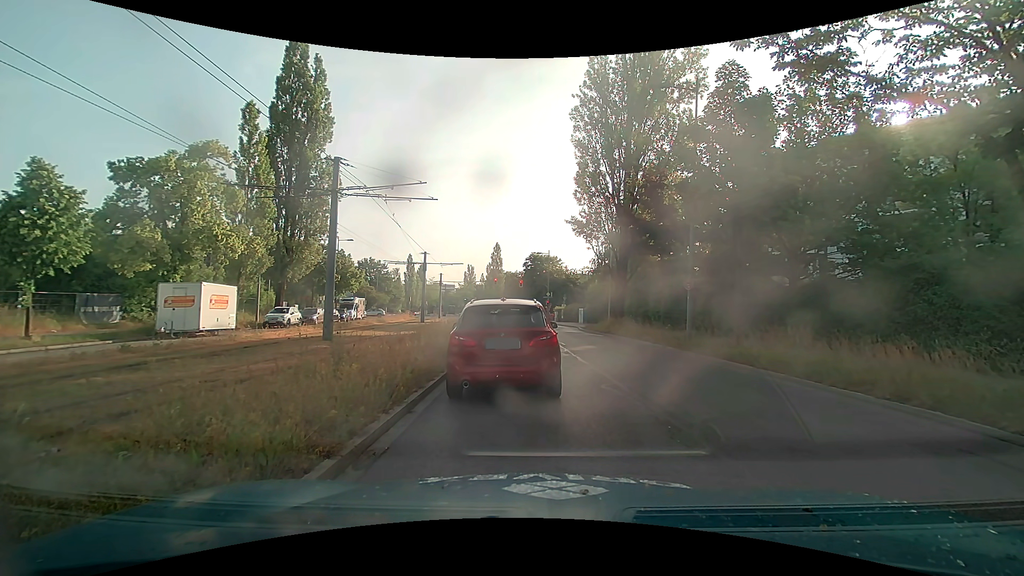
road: secondary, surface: asphalt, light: Day
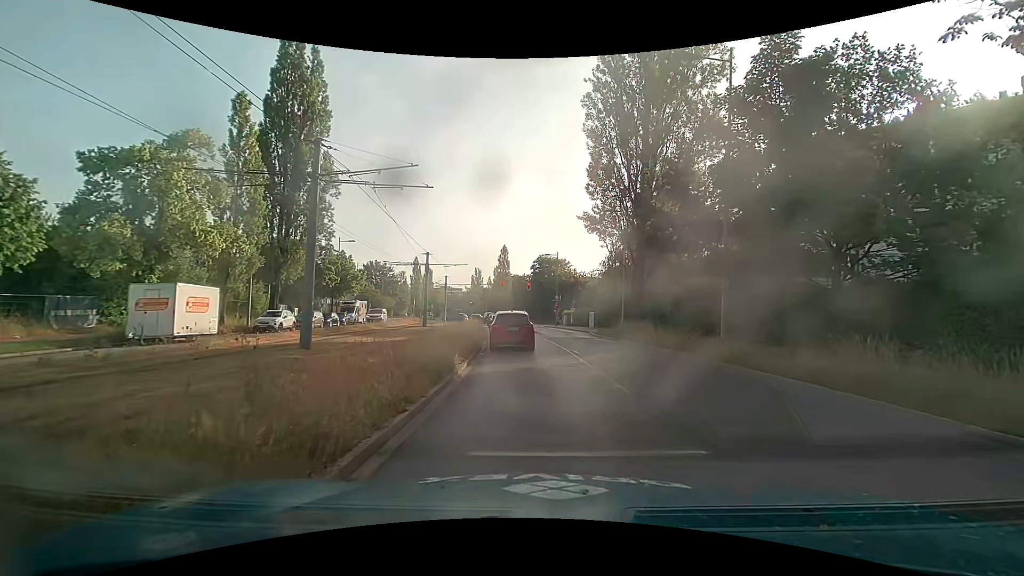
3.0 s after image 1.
(-0.1, +2.9) m; -2°
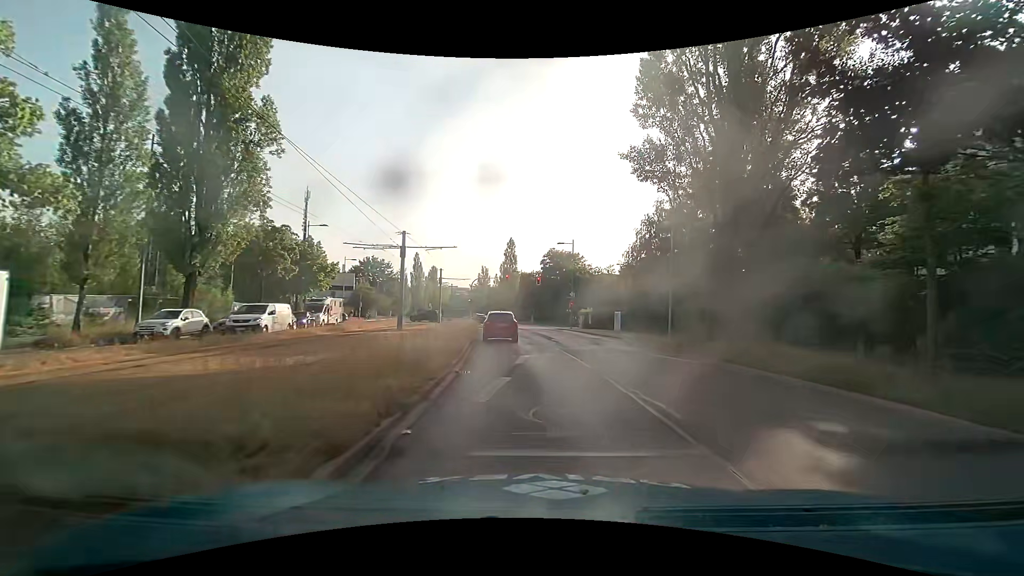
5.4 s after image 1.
(-0.2, +12.2) m; -1°
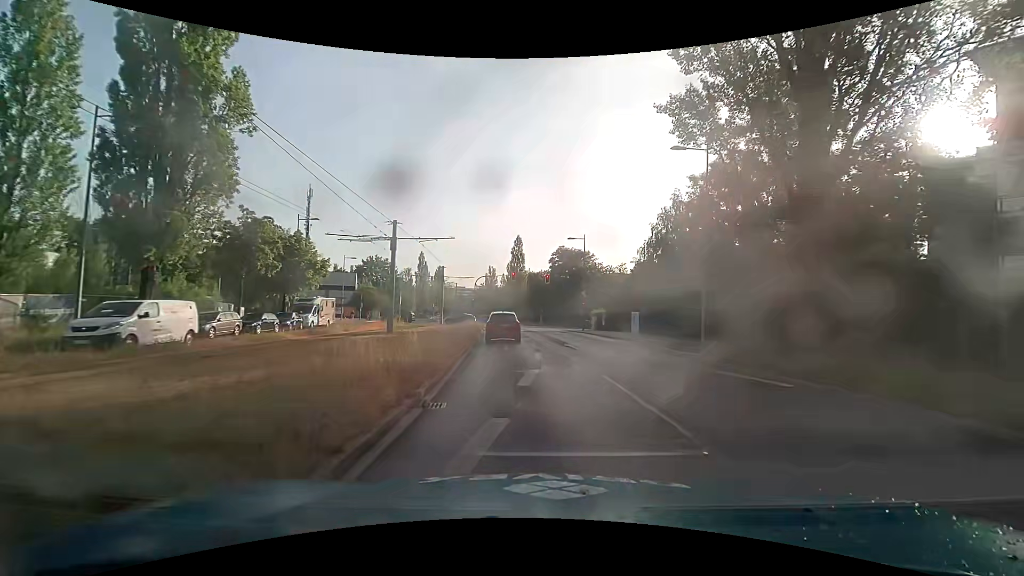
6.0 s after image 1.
(0.0, +4.5) m; -1°
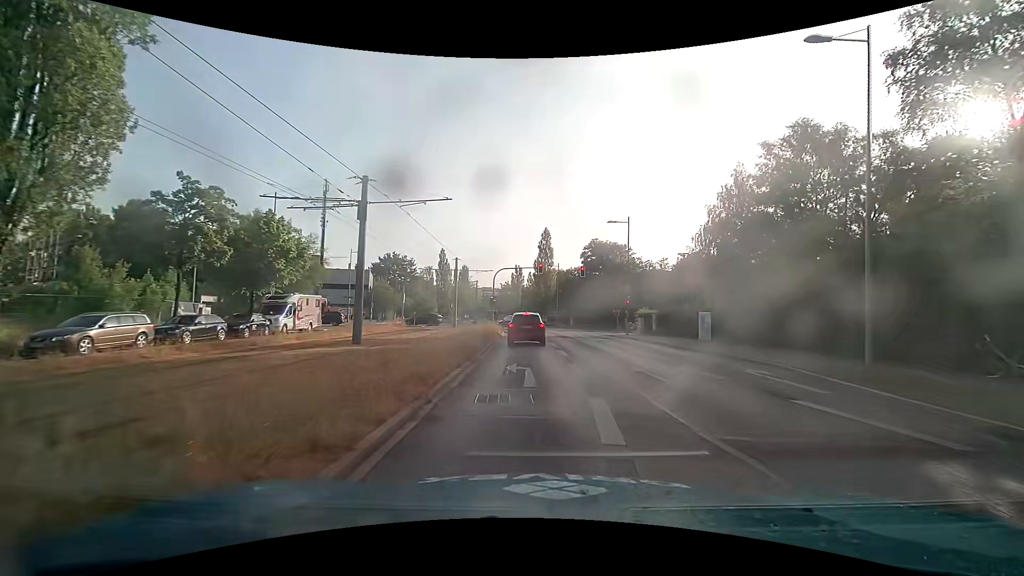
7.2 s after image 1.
(-0.3, +10.4) m; -3°
